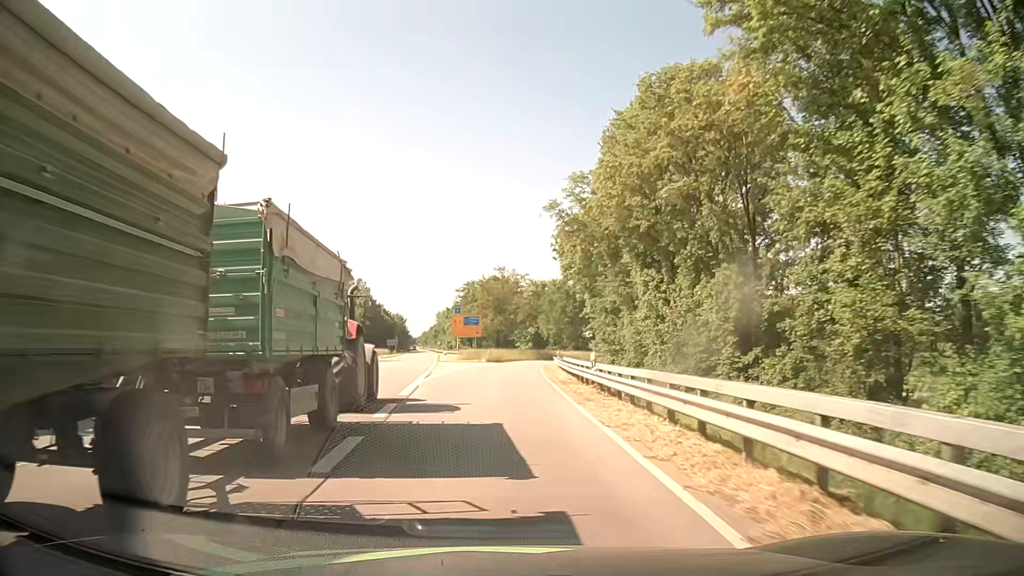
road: primary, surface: asphalt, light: Day
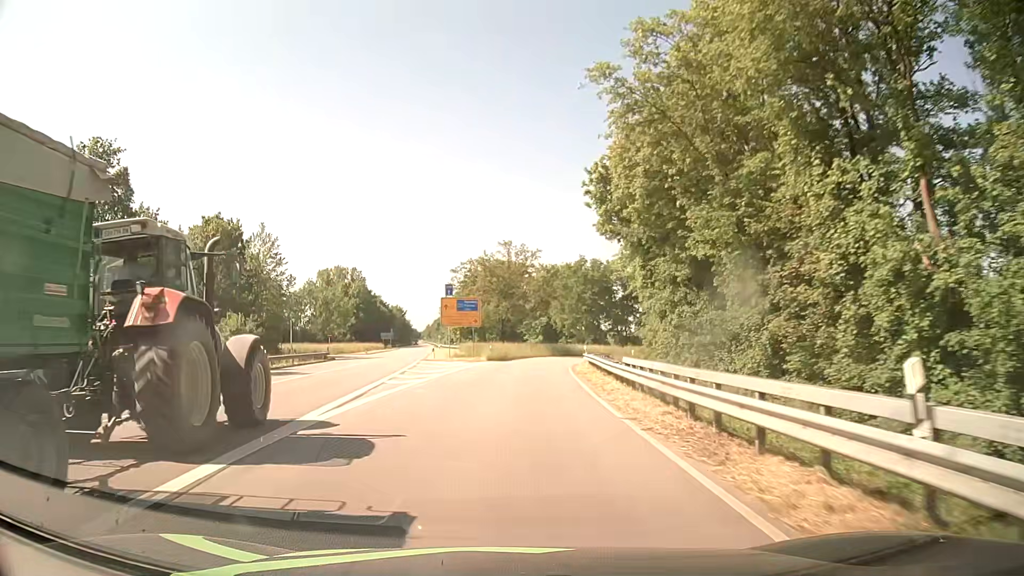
(-0.1, +17.4) m; 0°
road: primary_link
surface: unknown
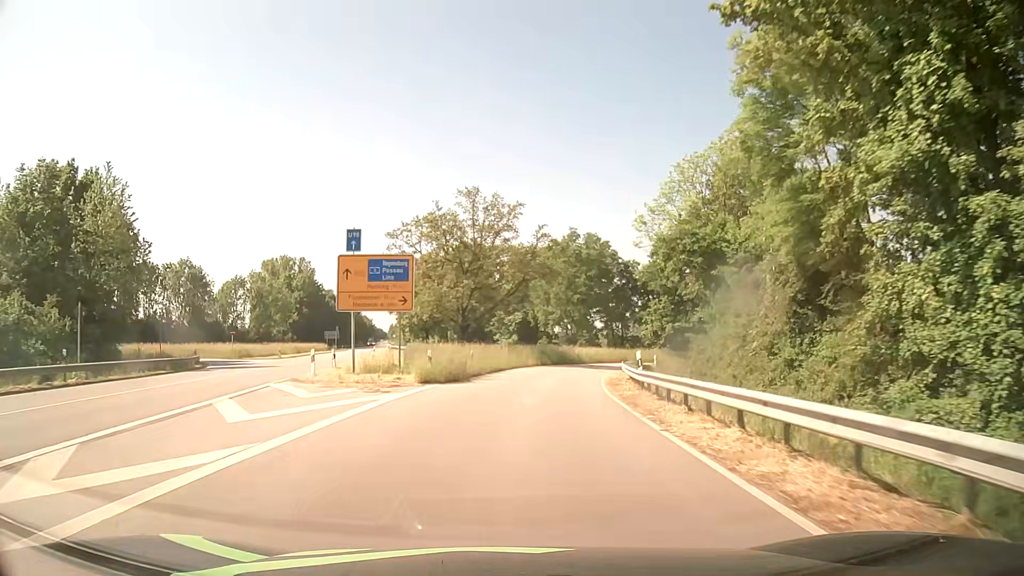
(+0.3, +25.3) m; +2°
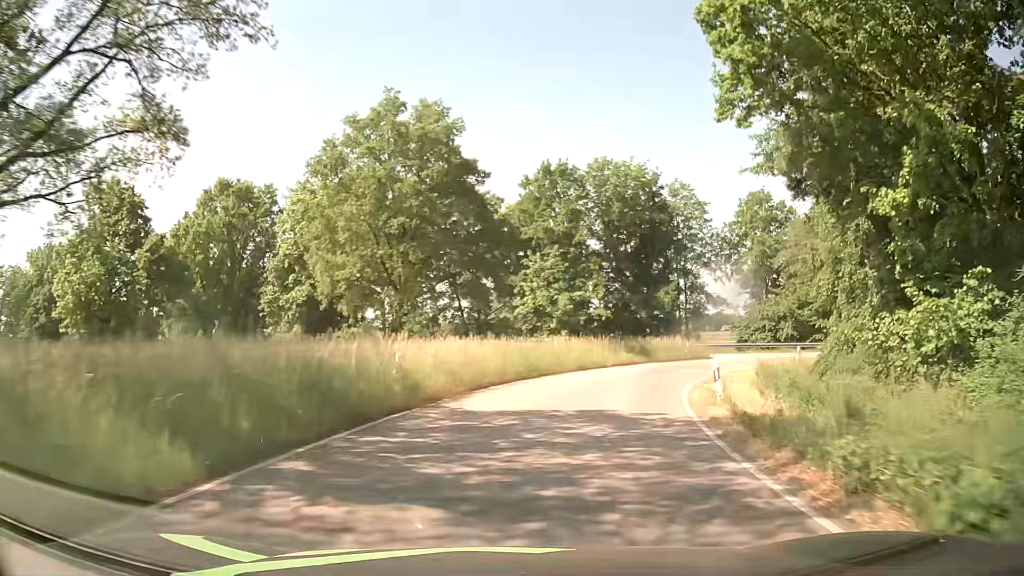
(+4.2, +40.9) m; +14°
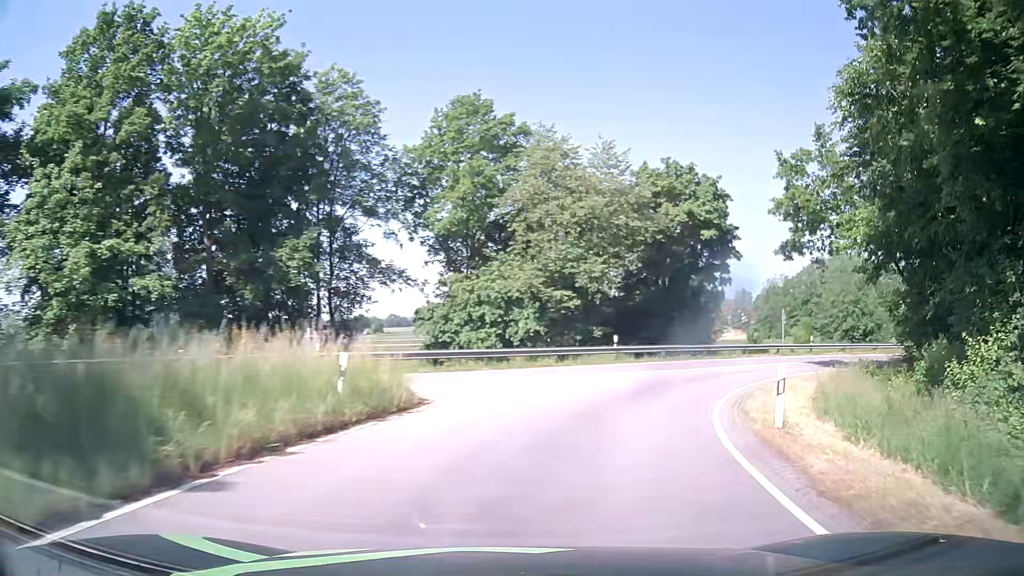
(+7.0, +29.4) m; +30°
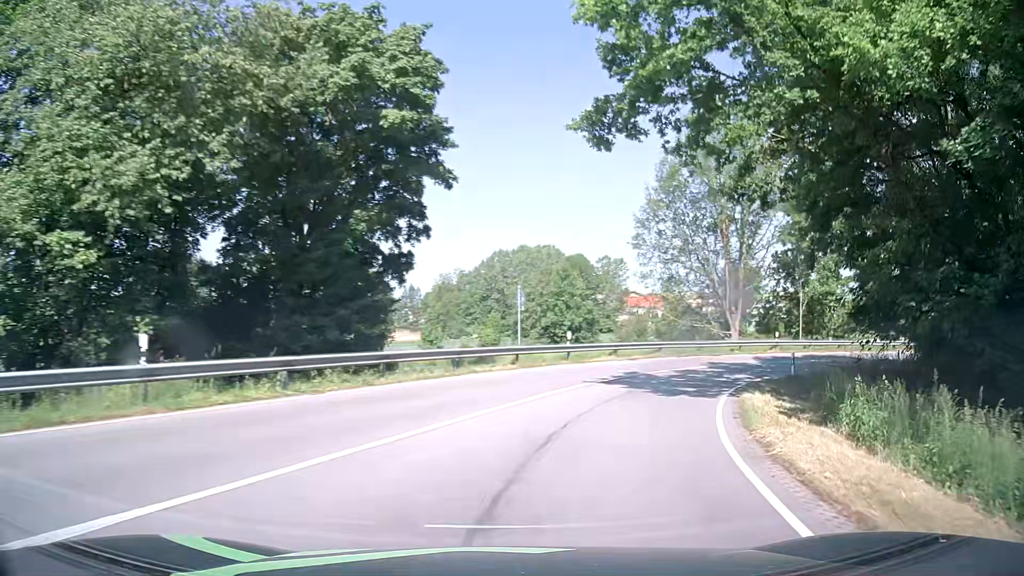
(+5.1, +20.5) m; +28°
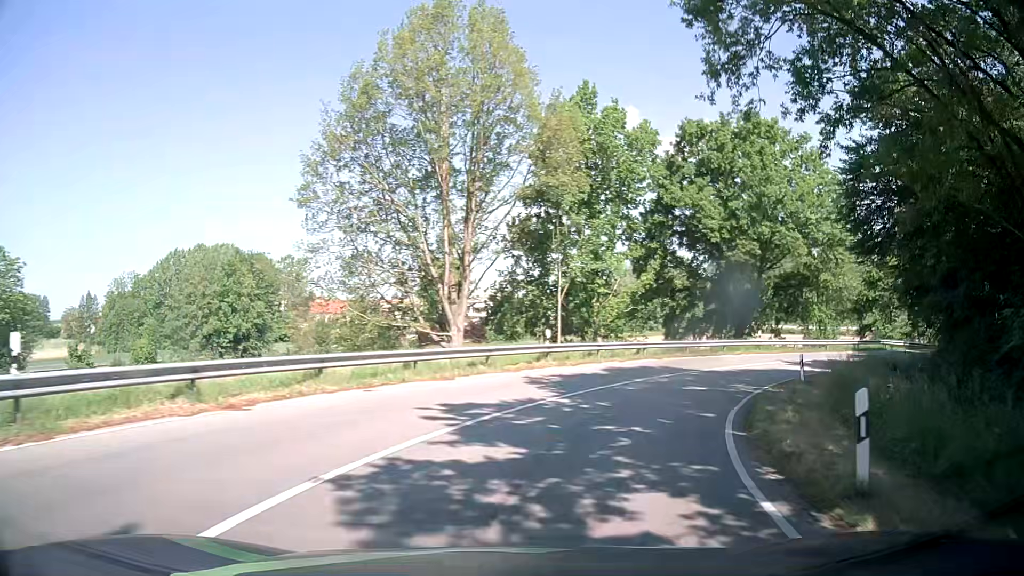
(+4.7, +19.8) m; +26°
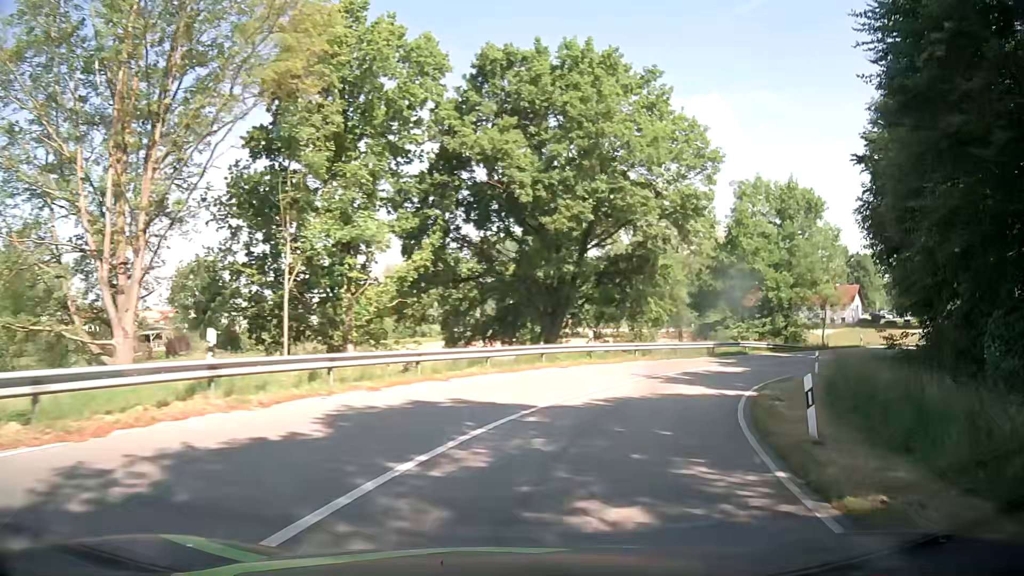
(+2.3, +13.6) m; +19°
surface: asphalt
(+1, +10) (+5, +19) (+10, +28) (+17, +35) (+25, +41) (+33, +47) (+41, +52) (+50, +58) (+58, +63) (+67, +67) m
